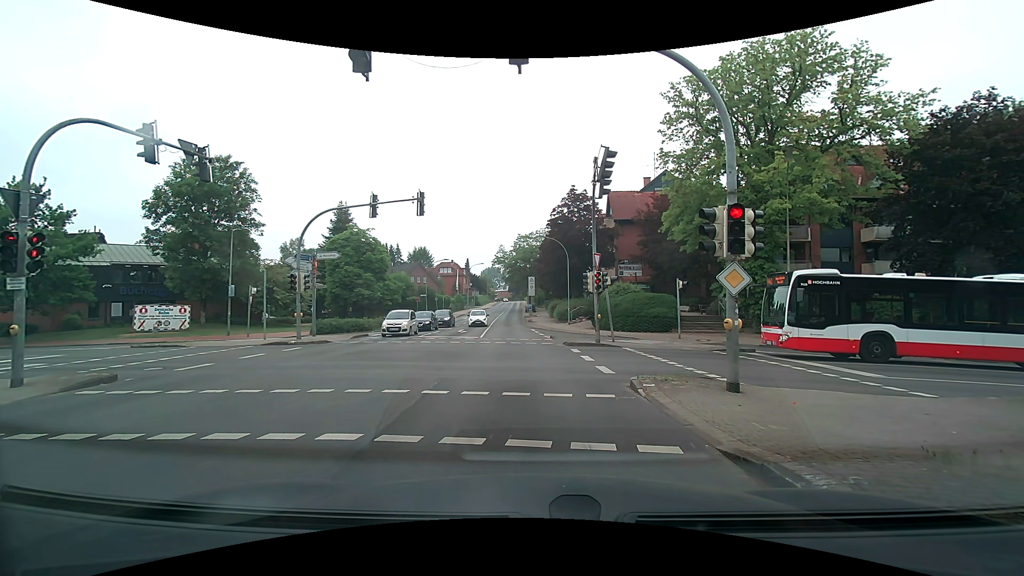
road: secondary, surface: asphalt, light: Day
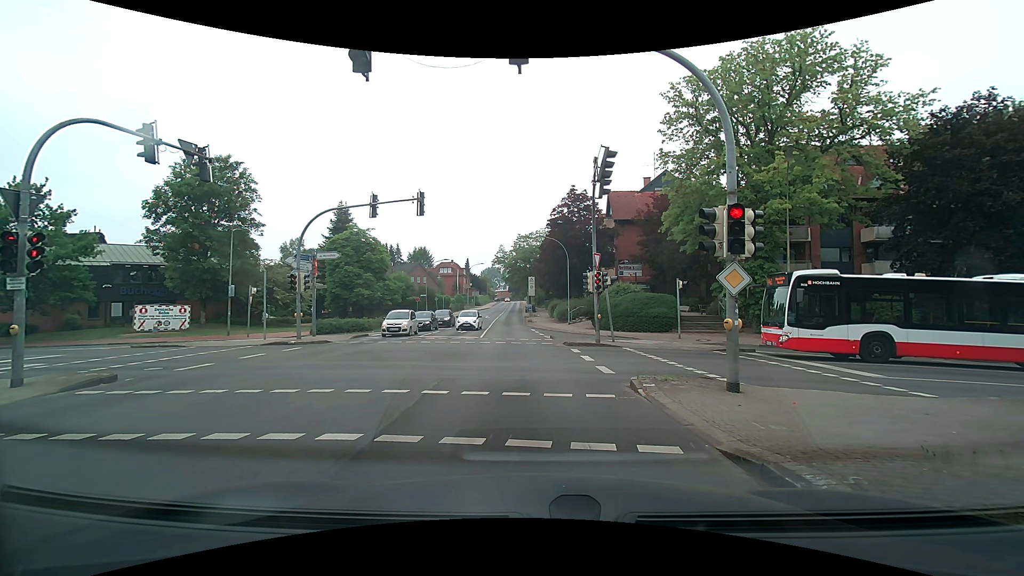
(0.0, 0.0) m; 0°
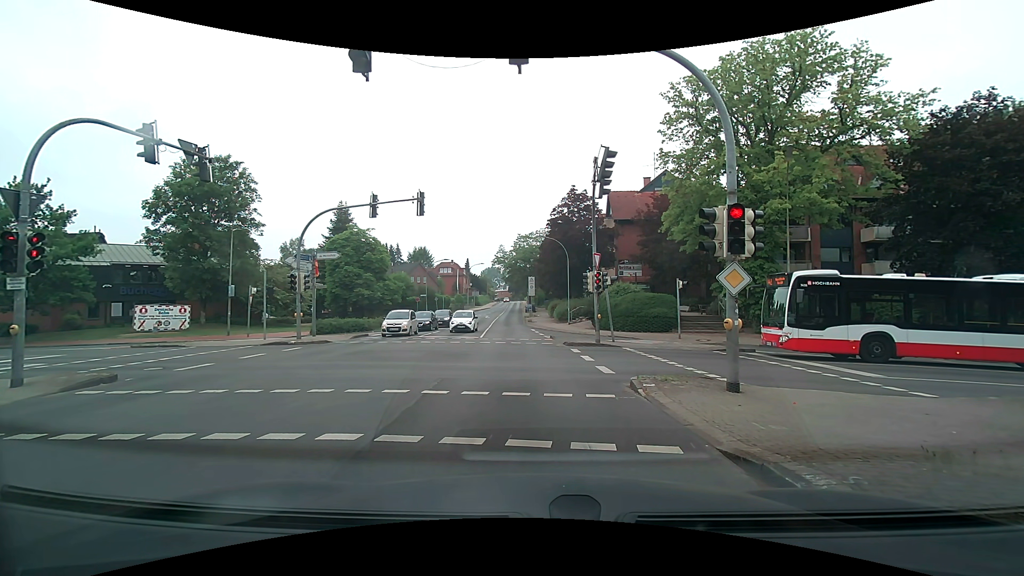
(0.0, 0.0) m; 0°
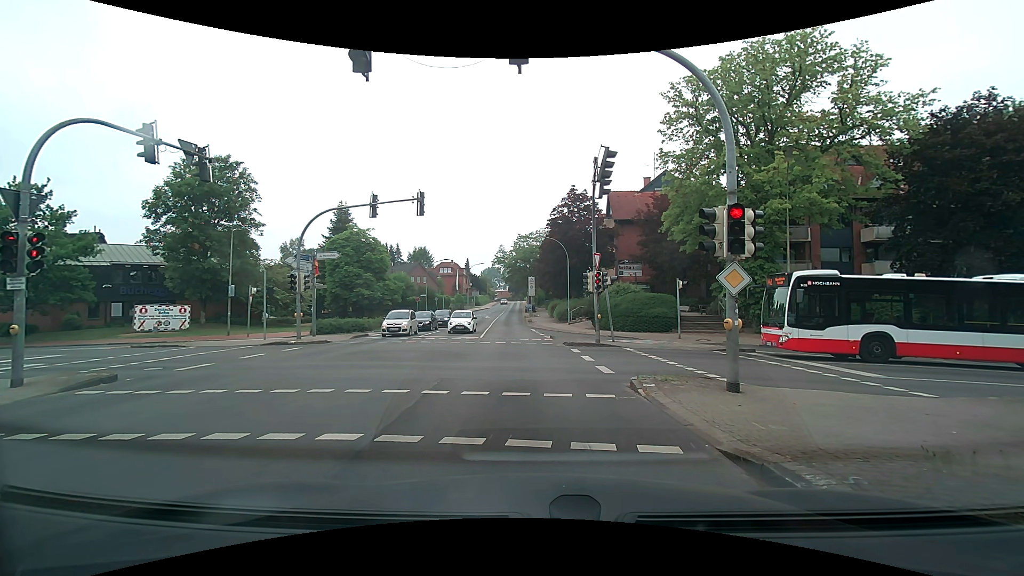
(0.0, 0.0) m; 0°
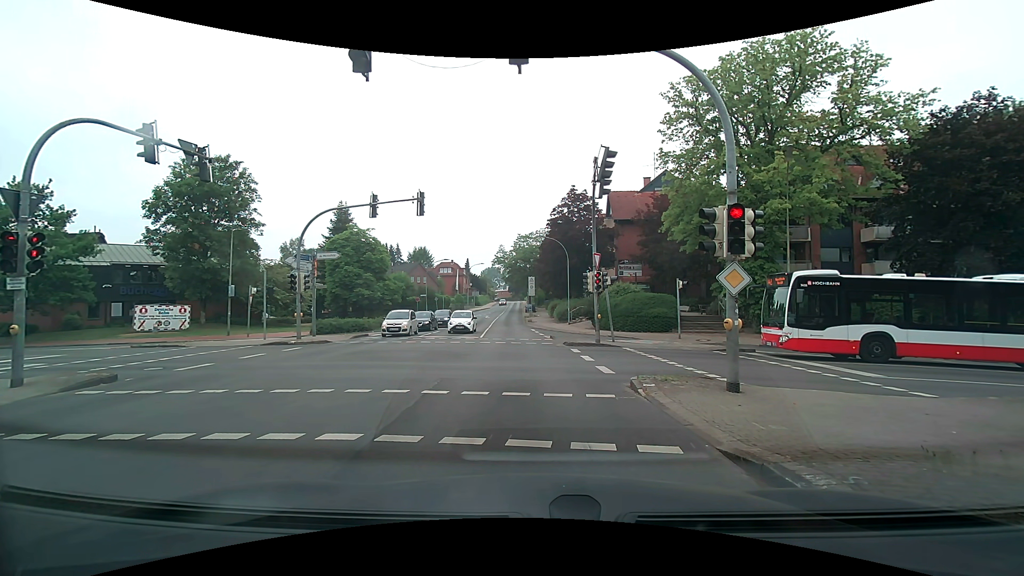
(0.0, 0.0) m; 0°
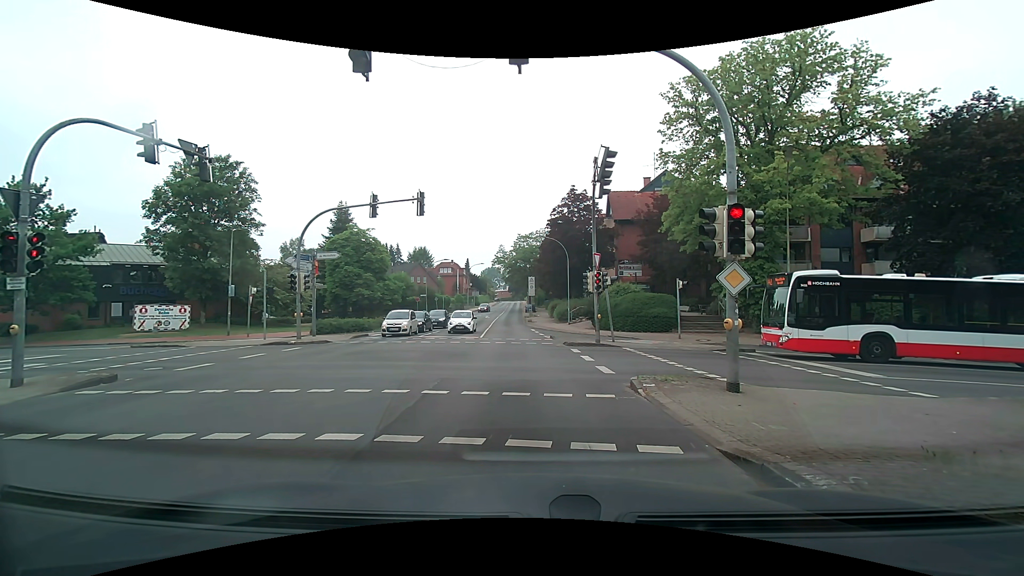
(0.0, 0.0) m; 0°
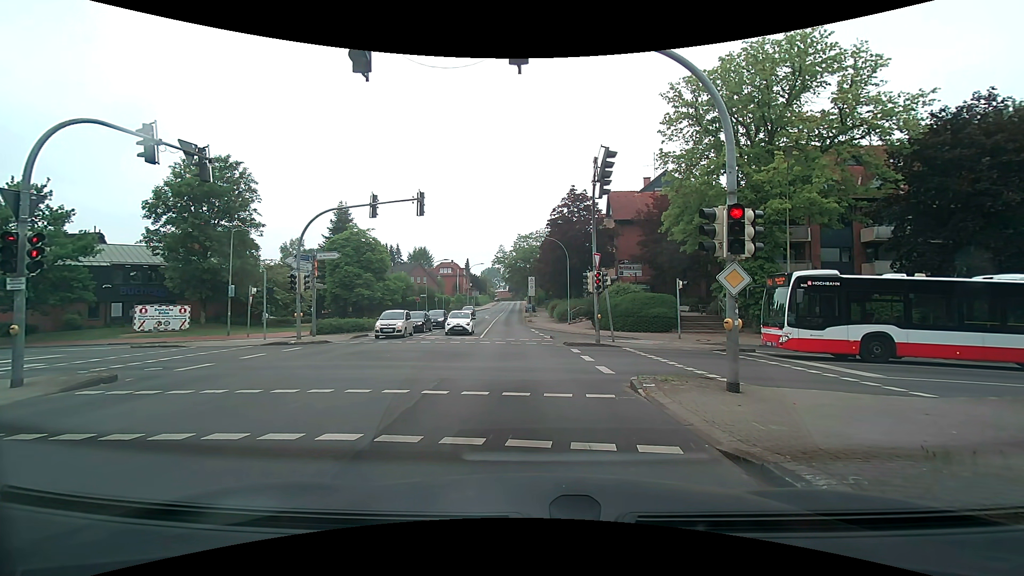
(0.0, 0.0) m; 0°
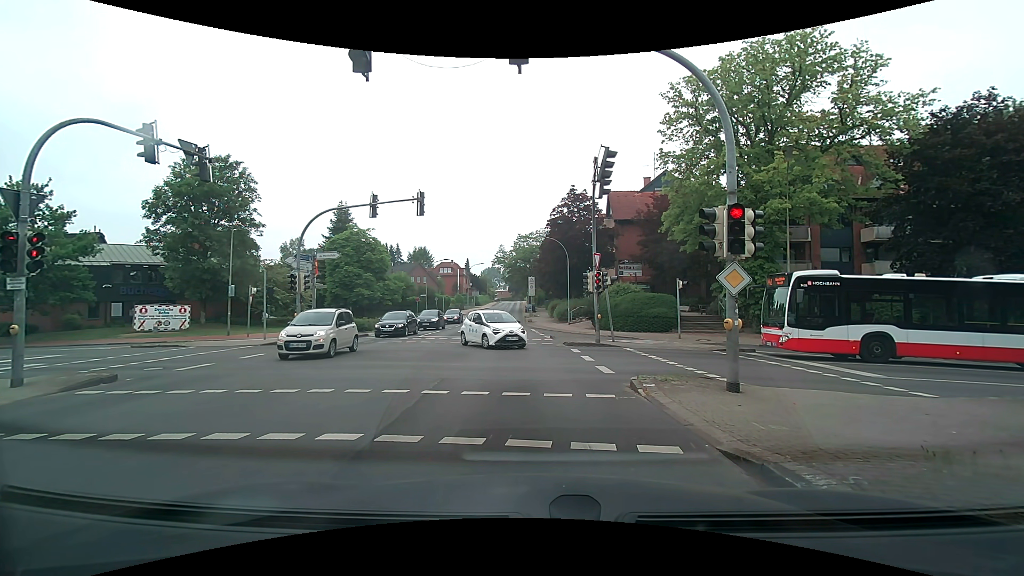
(0.0, 0.0) m; 0°
(0, +10) (+1, +20) (0, +30) (0, +40) (0, +50) (-1, +60) (-1, +70) (0, +80) (0, +90) (0, +100) m
